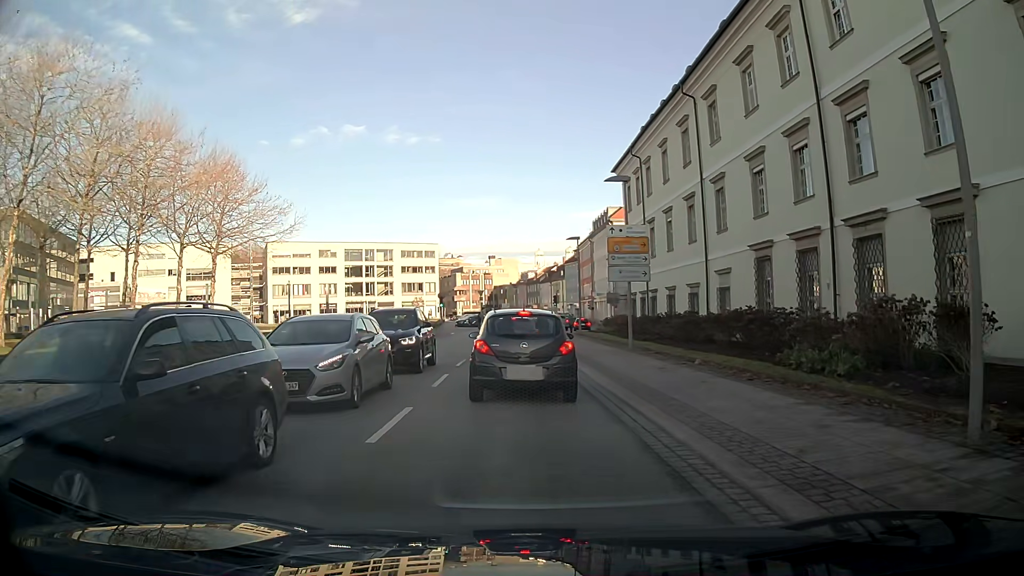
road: tertiary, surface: asphalt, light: Day
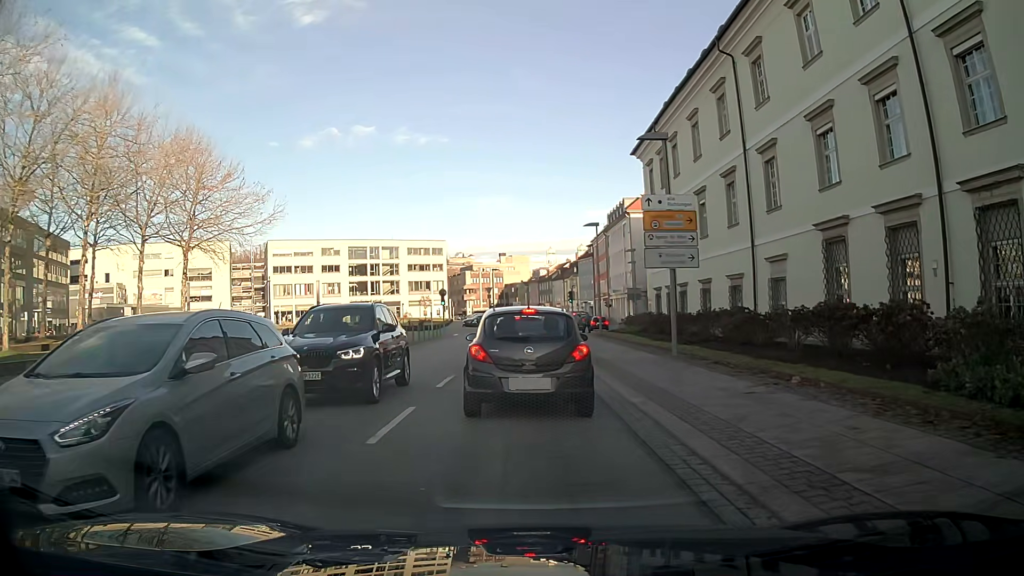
(0.0, +6.0) m; 0°
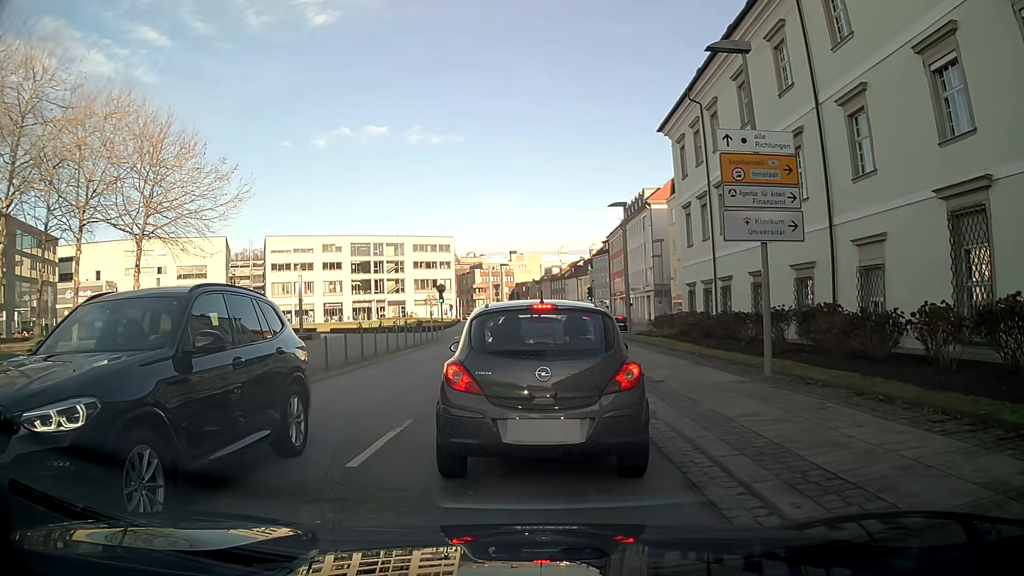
(-0.1, +6.8) m; -3°
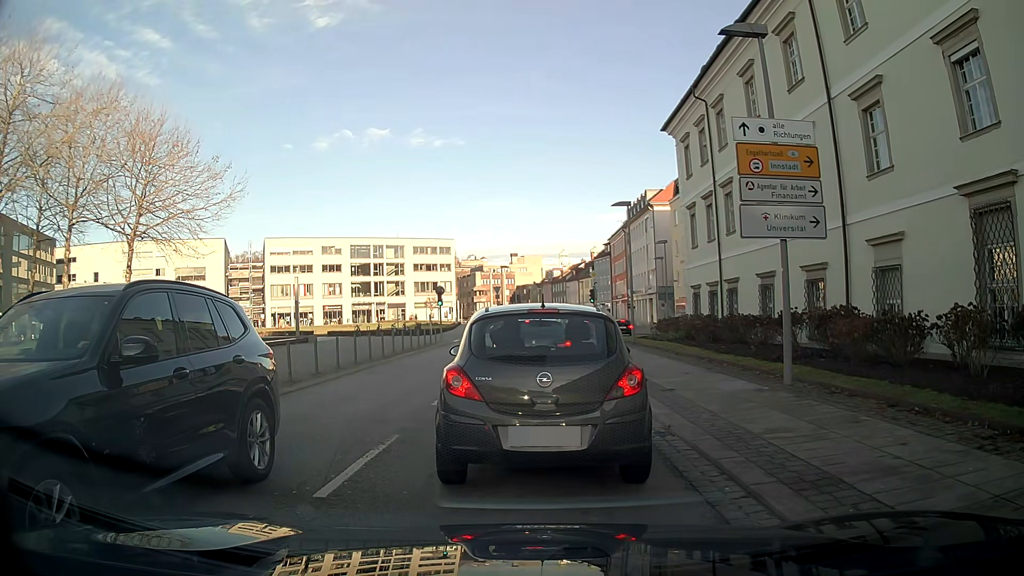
(0.0, +1.0) m; 0°
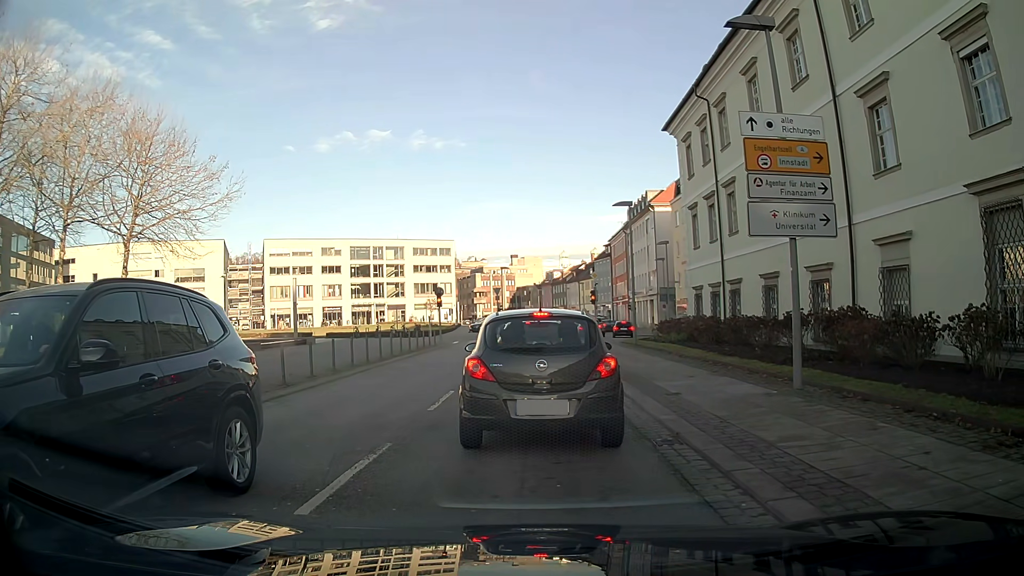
(0.0, +0.4) m; 0°
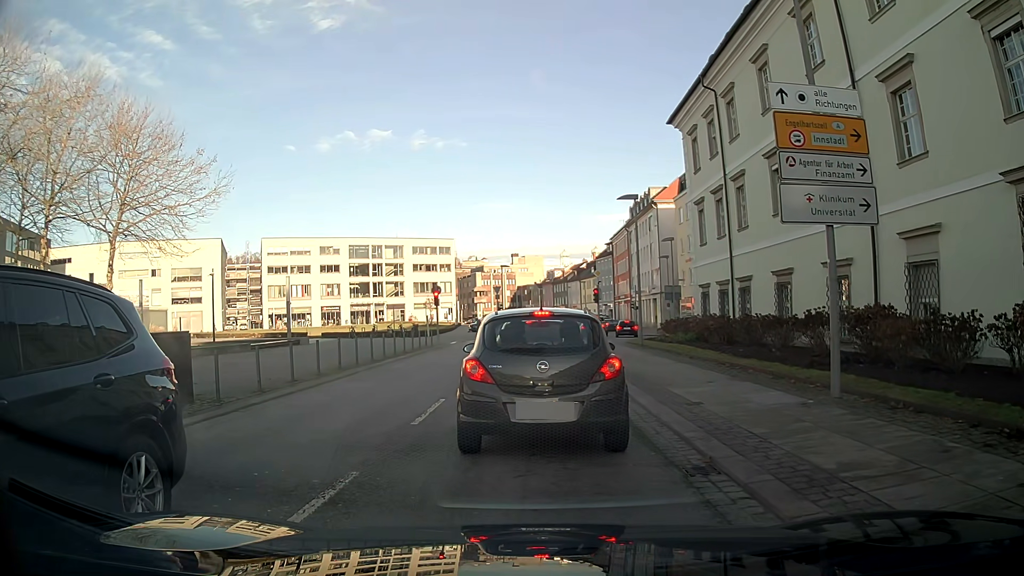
(0.0, +1.5) m; 0°
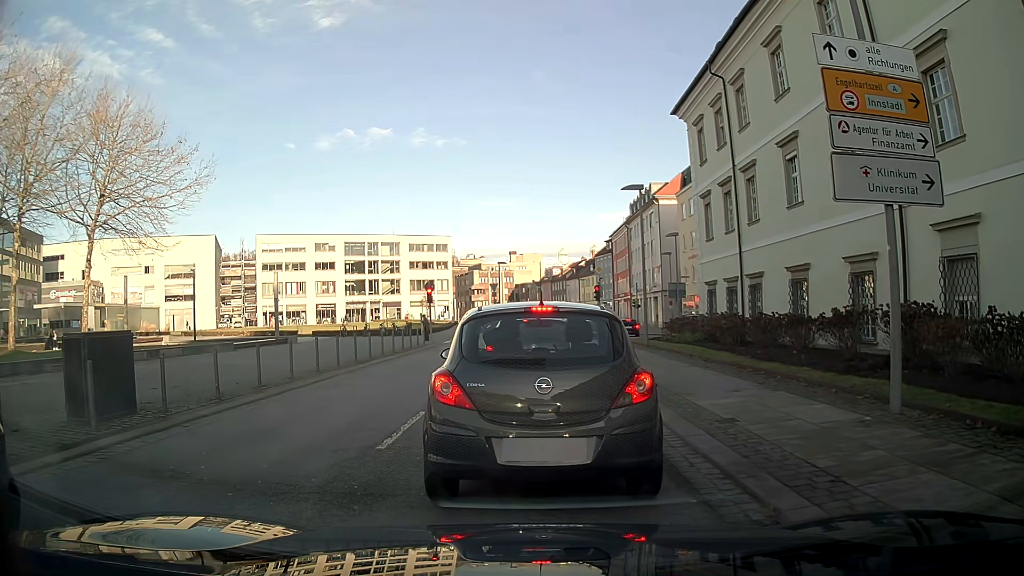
(0.0, +1.9) m; 0°
